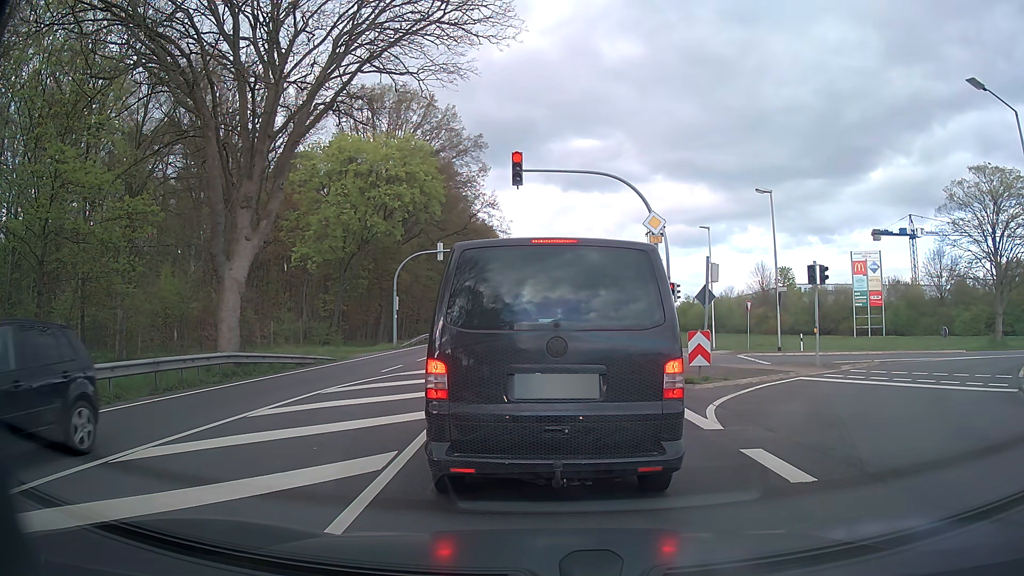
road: primary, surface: asphalt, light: Day
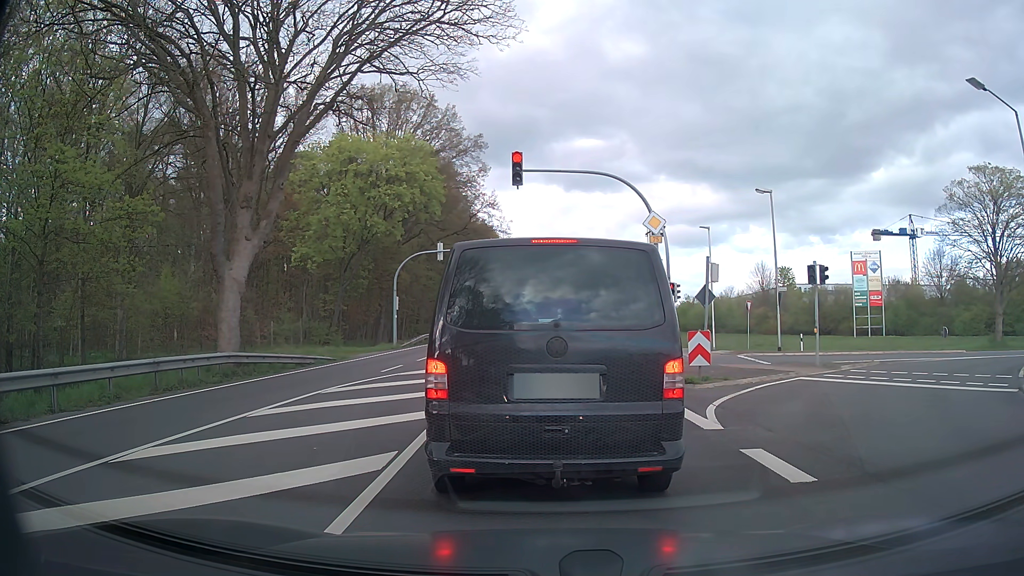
(0.0, 0.0) m; 0°
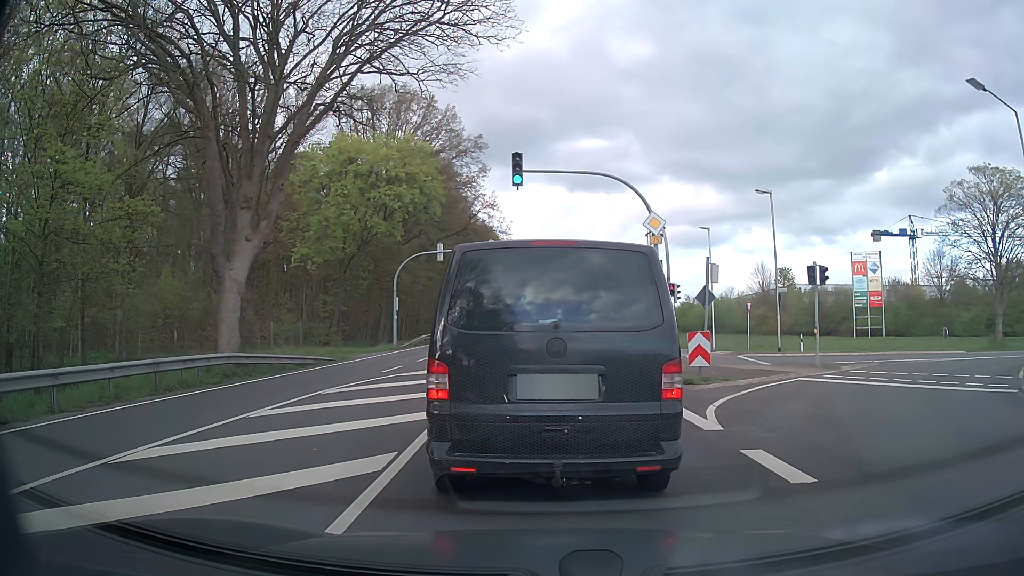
(0.0, 0.0) m; 0°
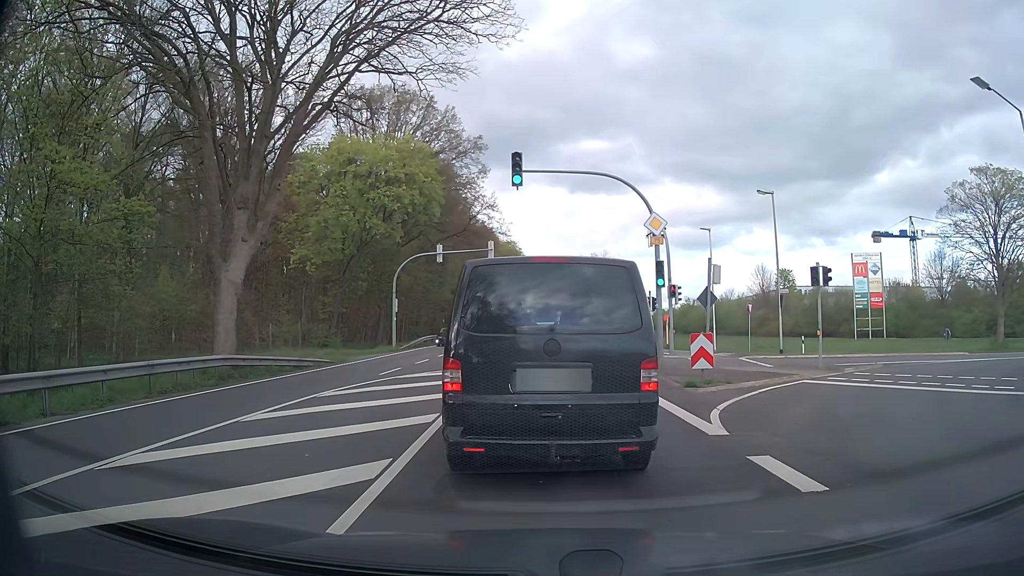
(0.0, +0.3) m; 0°
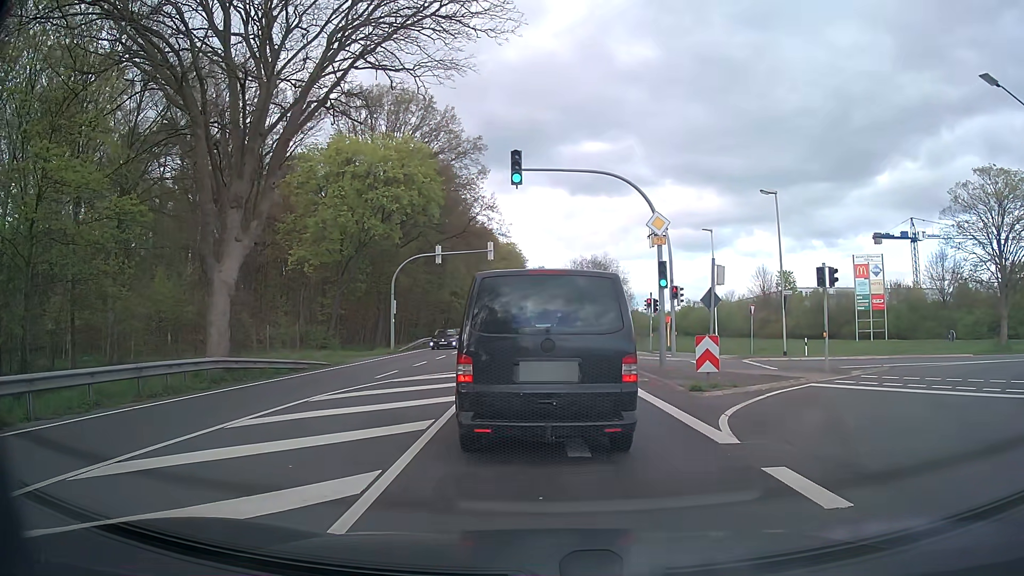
(0.0, +0.6) m; 0°
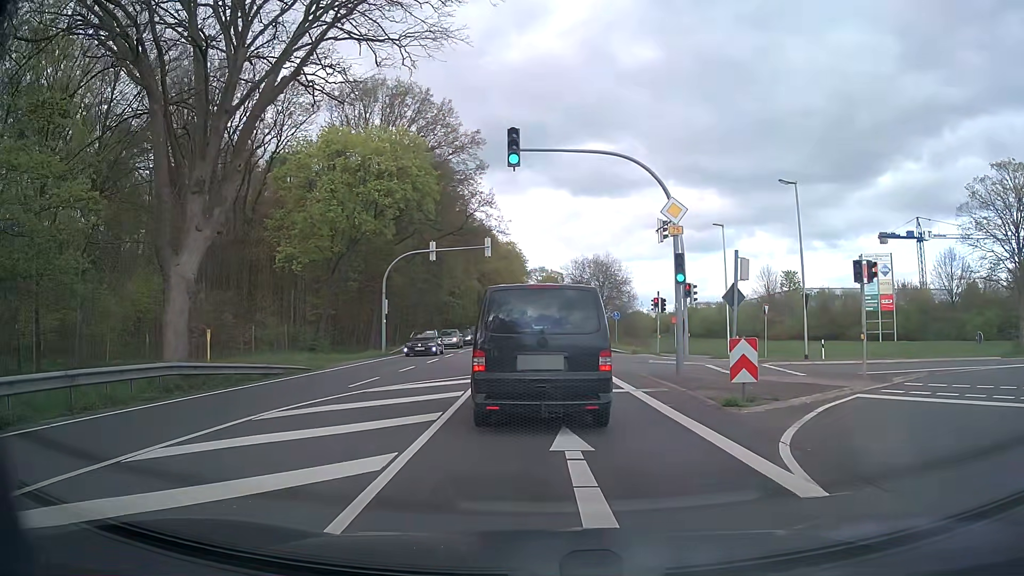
(0.0, +2.8) m; 0°
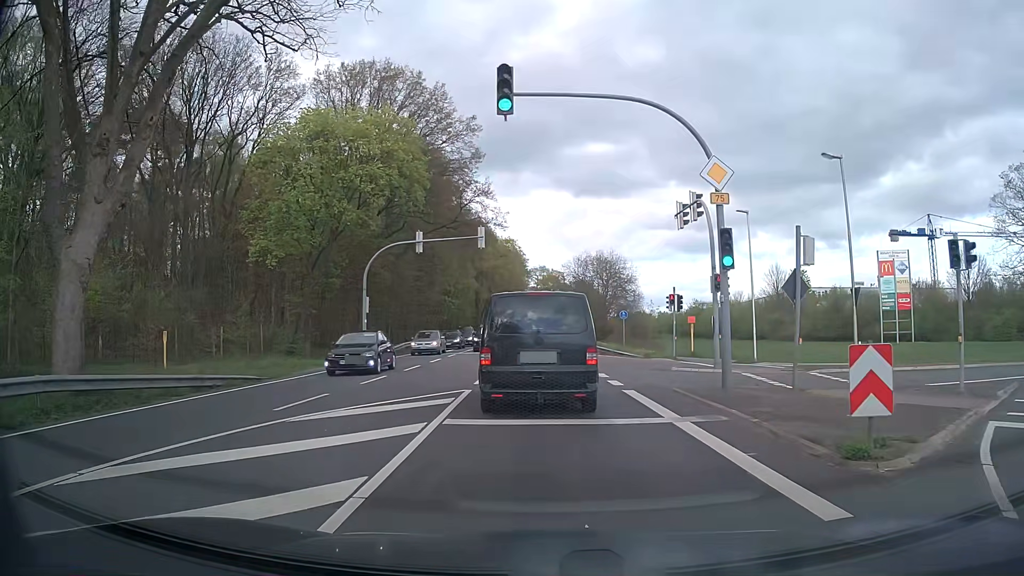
(-0.1, +5.0) m; -1°
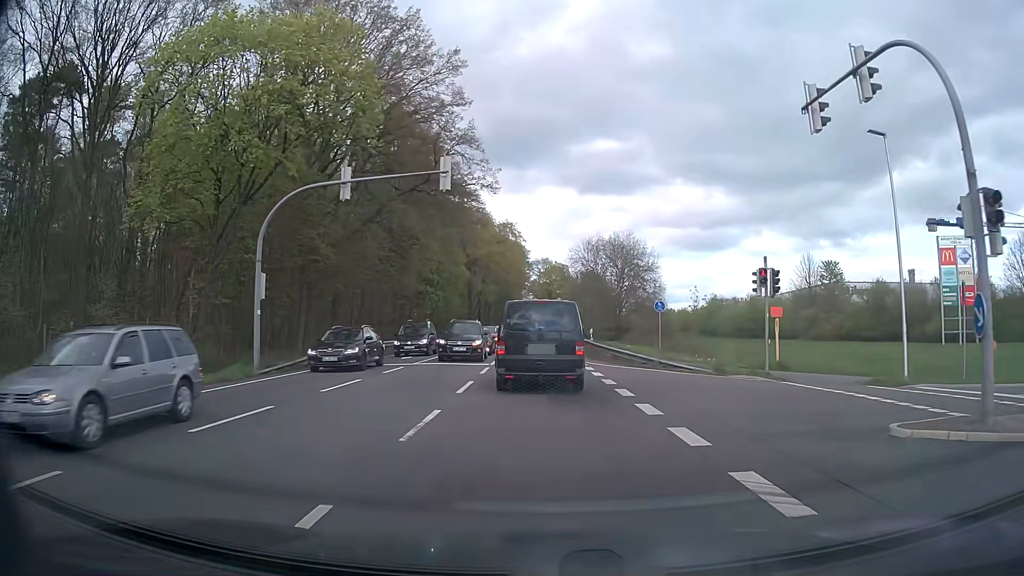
(+0.1, +15.3) m; 0°
(0, +10) (0, +20) (0, +30) (0, +40) (0, +50) (0, +60) (0, +70) (-1, +80) (-1, +90) (-1, +100) m
